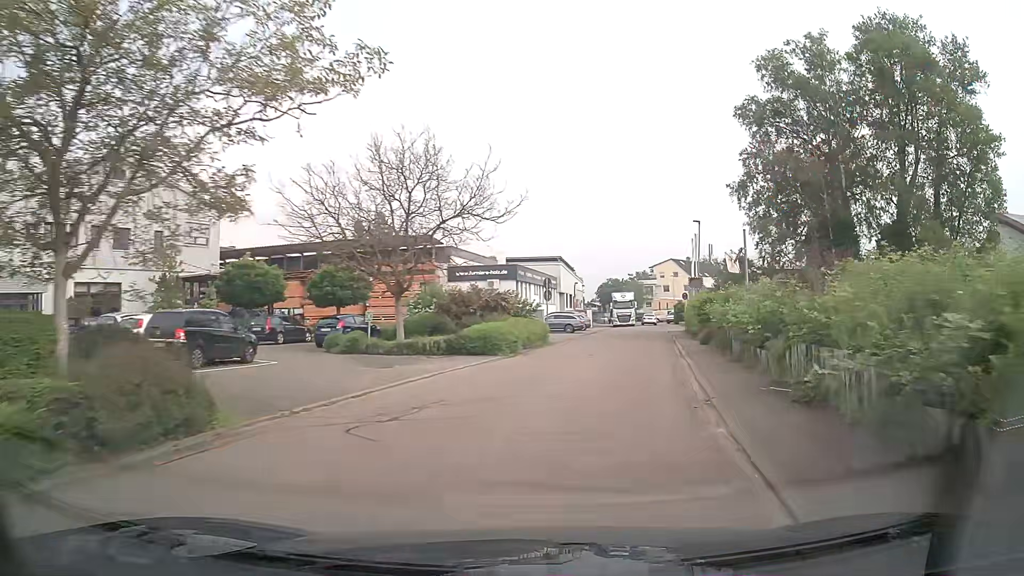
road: residential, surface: asphalt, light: Day
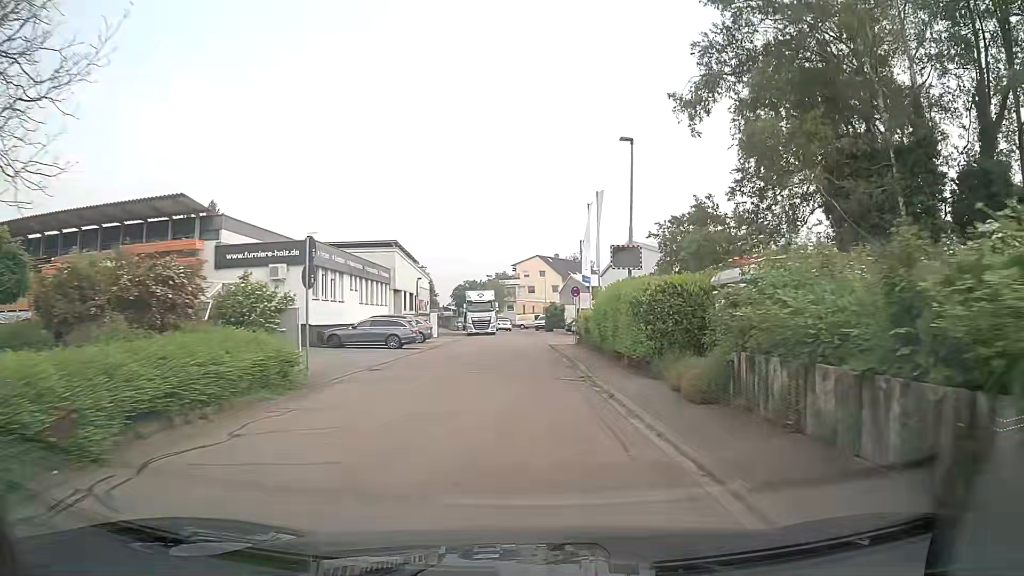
(+2.4, +19.0) m; +13°
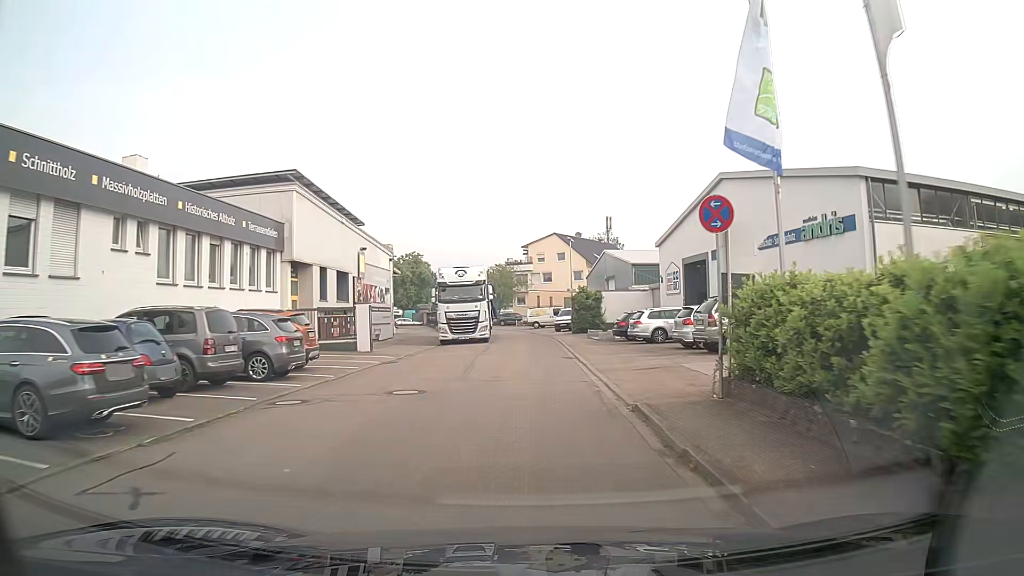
(-0.3, +25.6) m; -1°
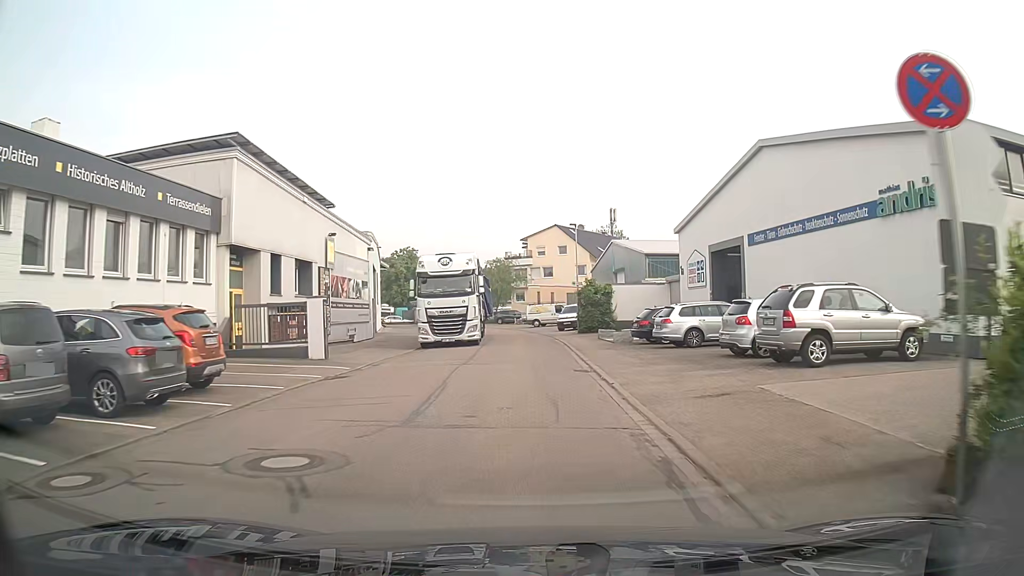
(-0.1, +6.0) m; -1°
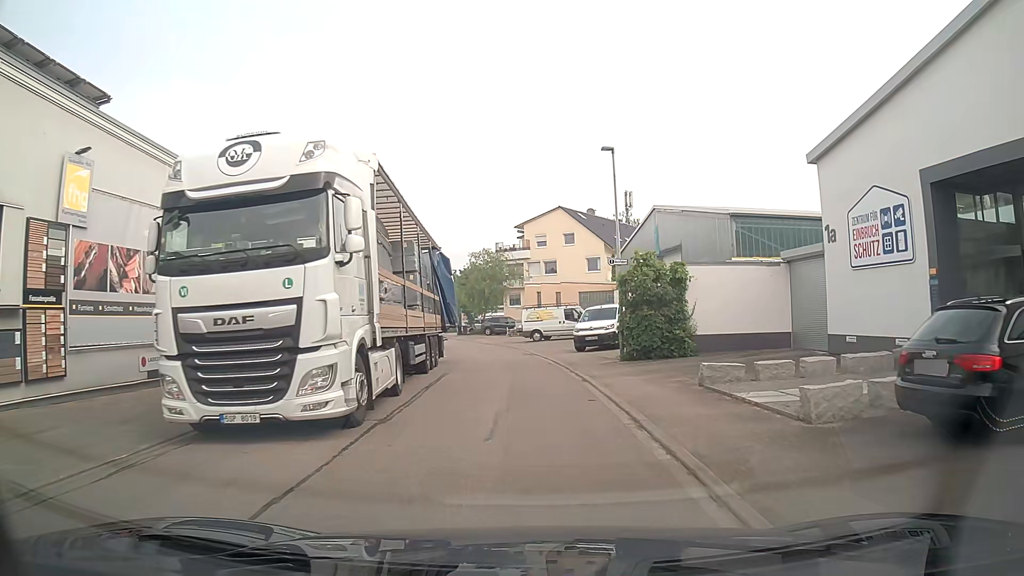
(+0.2, +19.4) m; 0°
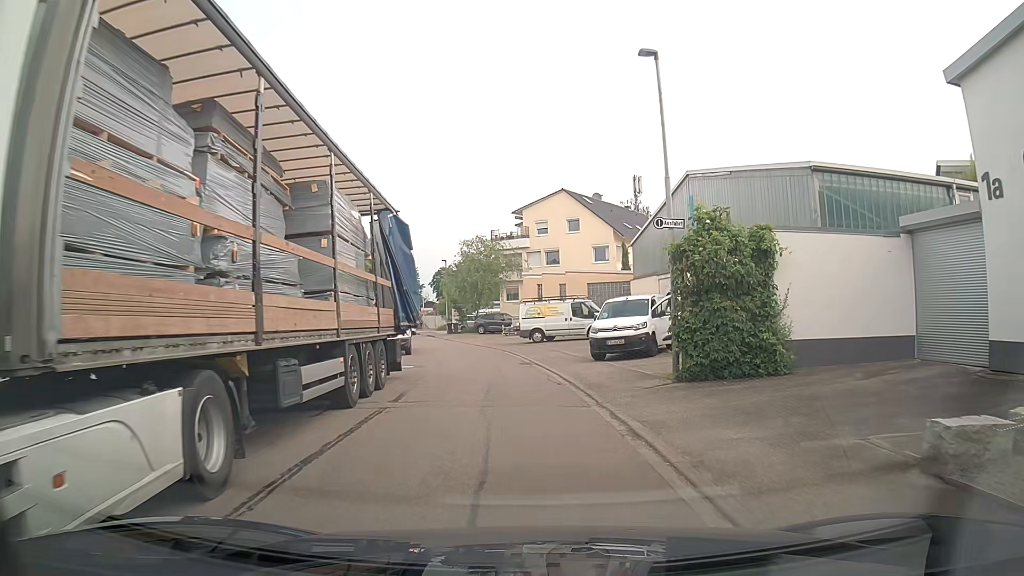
(0.0, +7.6) m; 0°
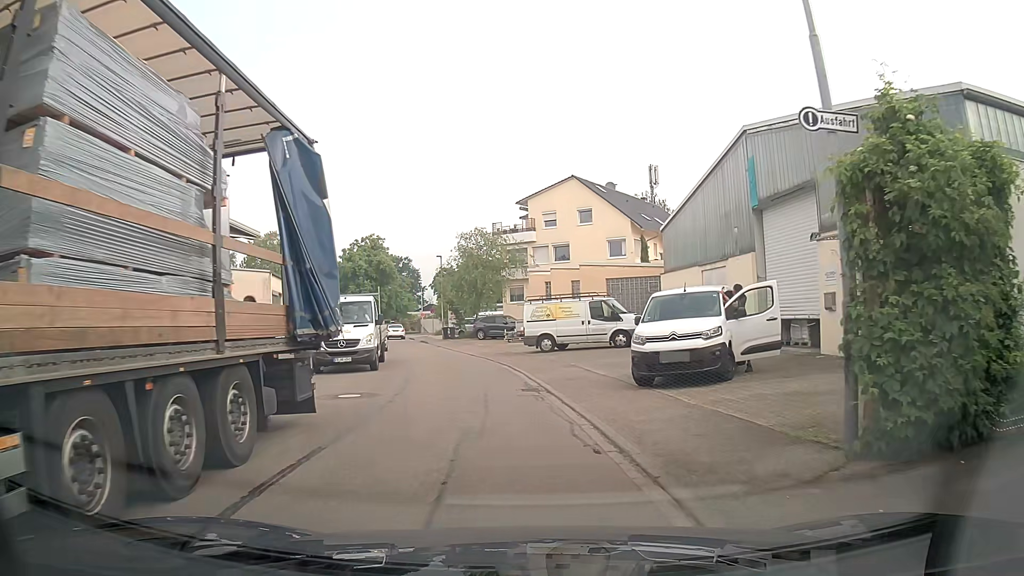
(-0.1, +7.0) m; -1°
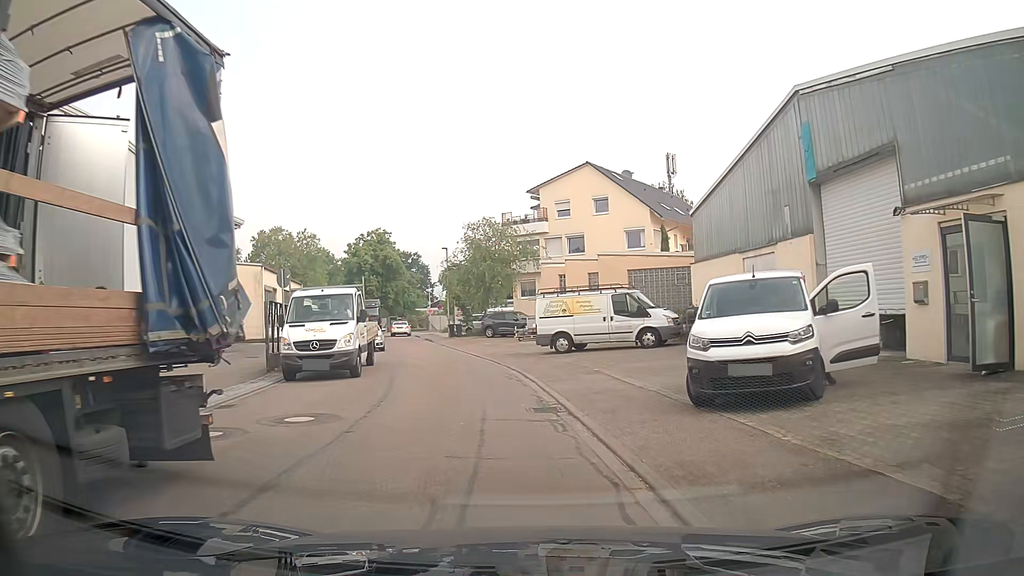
(0.0, +3.6) m; -1°
(0, +10) (-2, +20) (-3, +30) (-6, +39) (-8, +49) (-10, +59) (-12, +69) (-9, +78) (0, +81) (+10, +78) m
